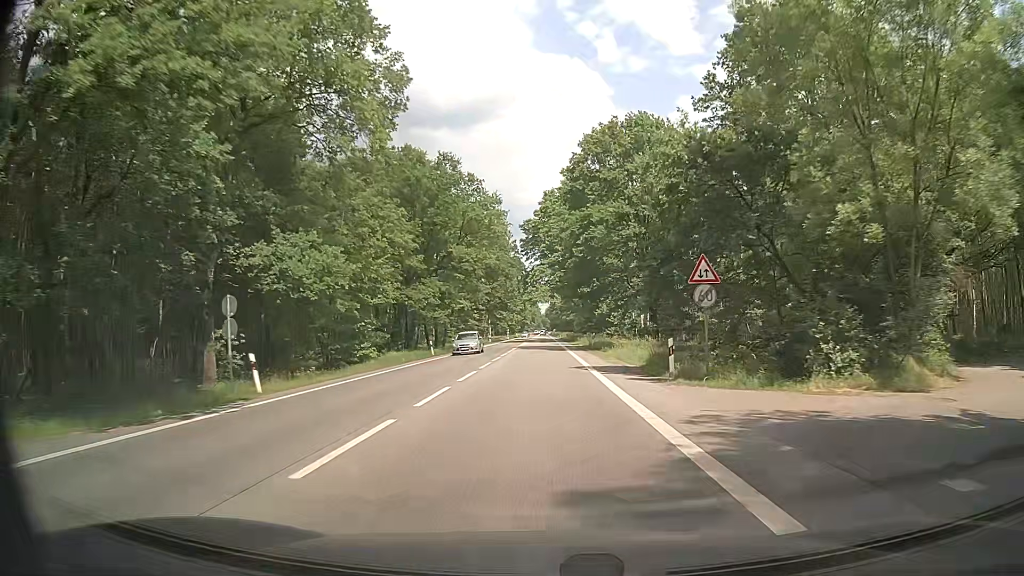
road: secondary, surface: asphalt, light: Day
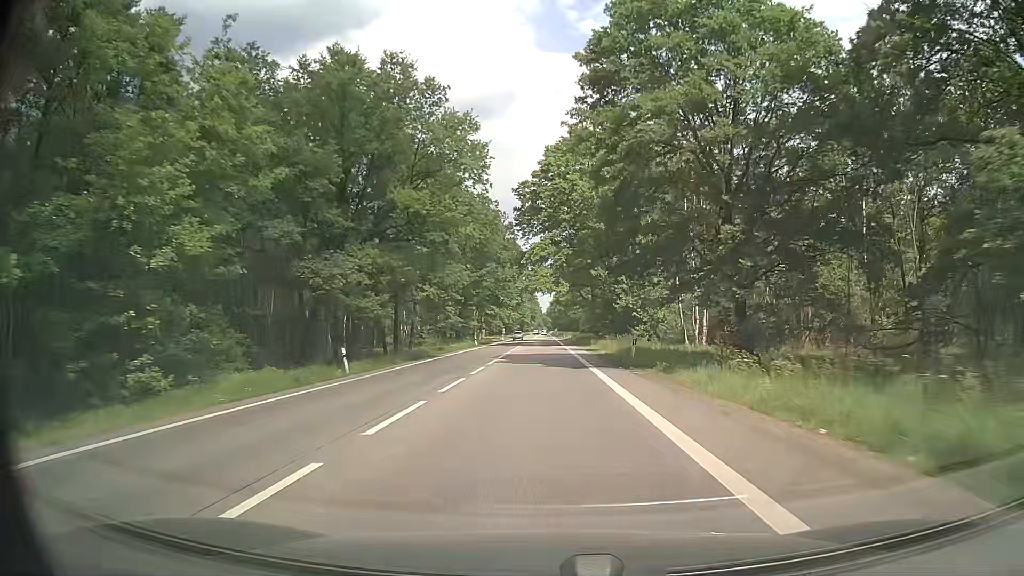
(0.0, +21.7) m; +1°
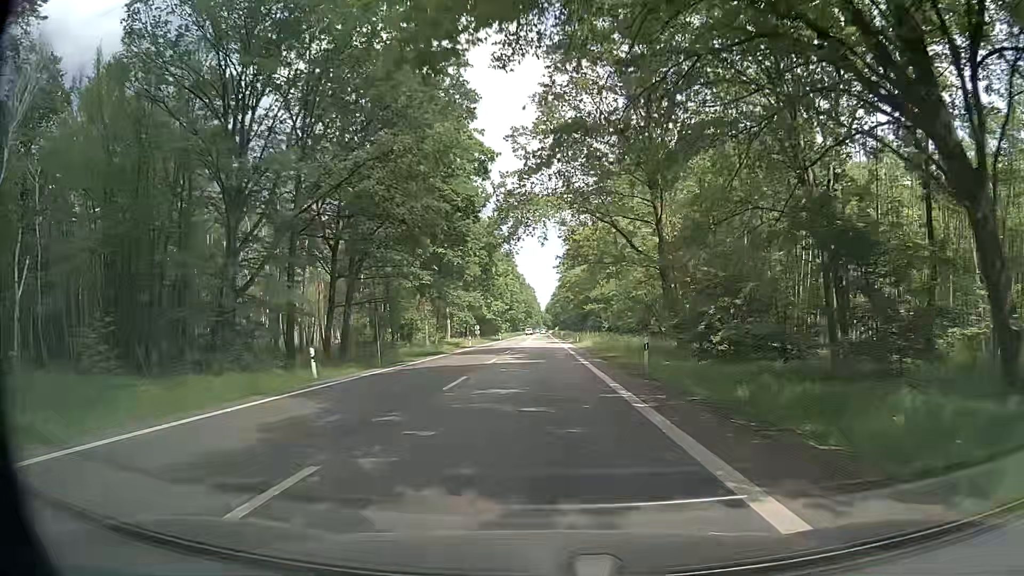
(-1.2, +54.6) m; -2°
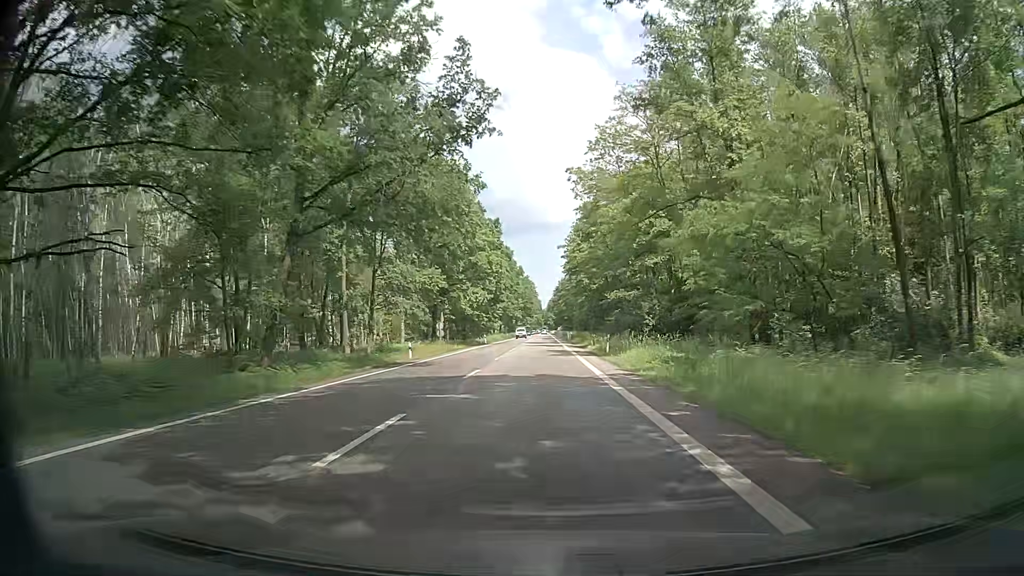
(+0.2, +33.1) m; +1°
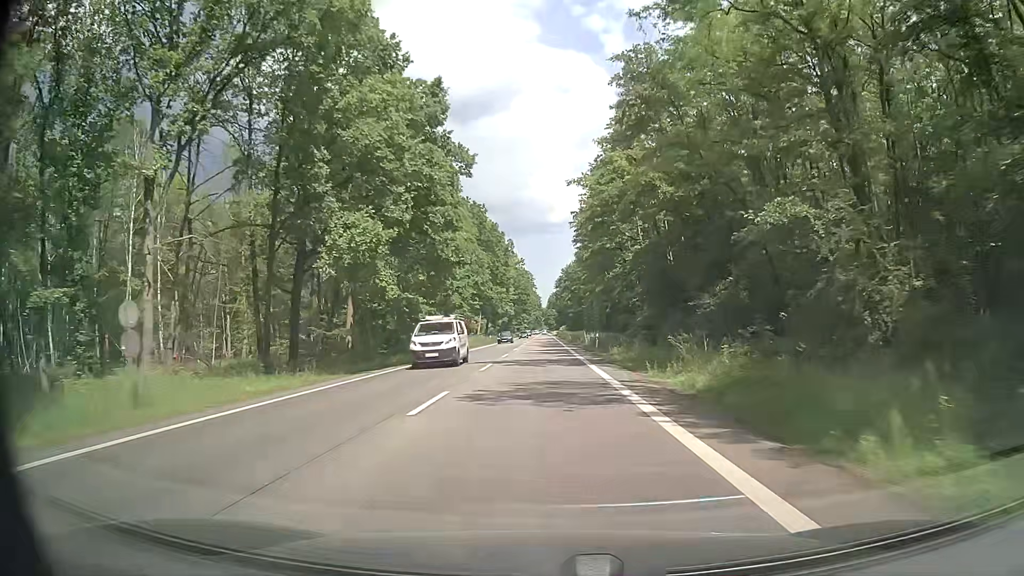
(-0.4, +44.5) m; -1°
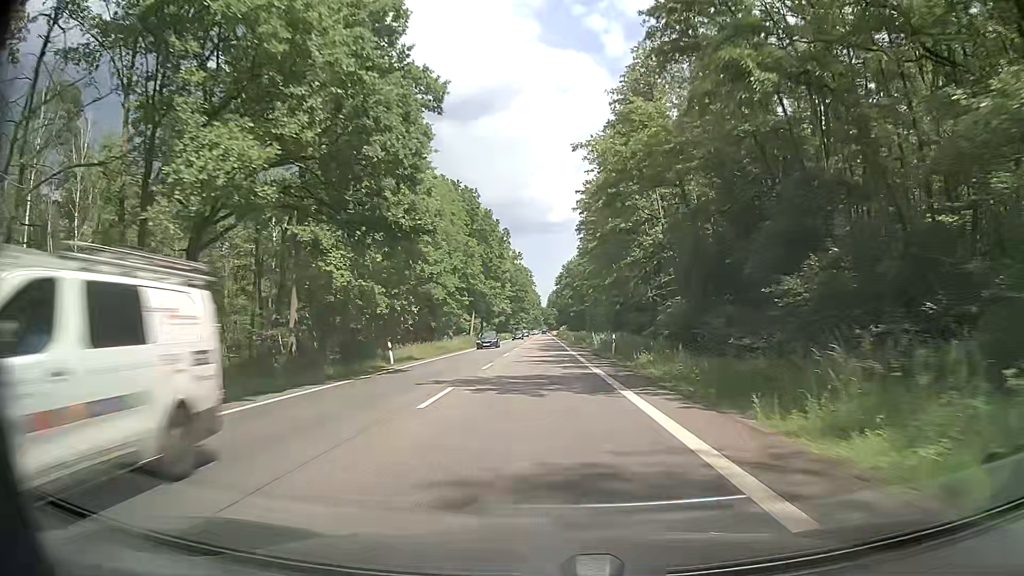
(0.0, +11.2) m; +1°
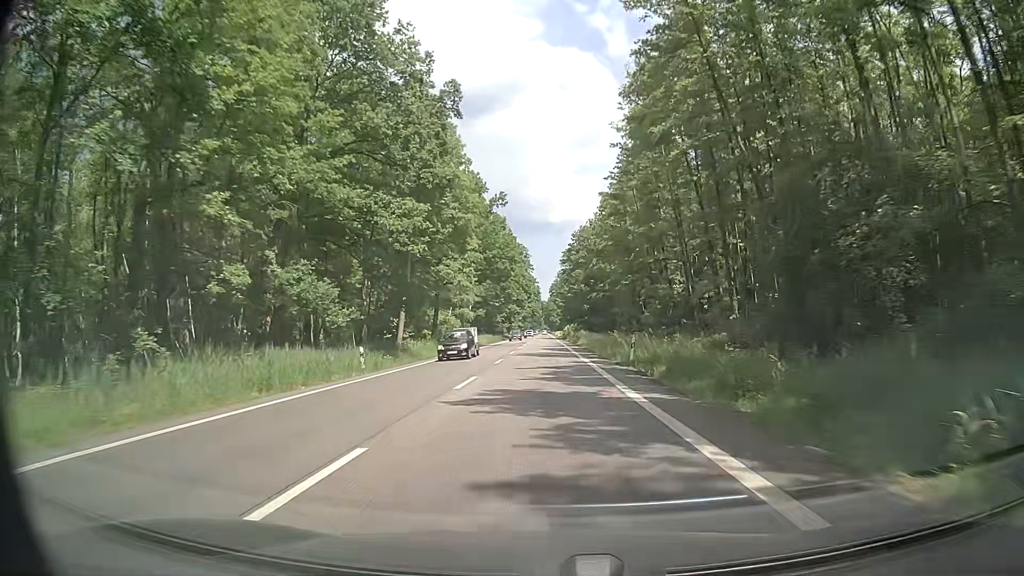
(-0.6, +57.0) m; -1°
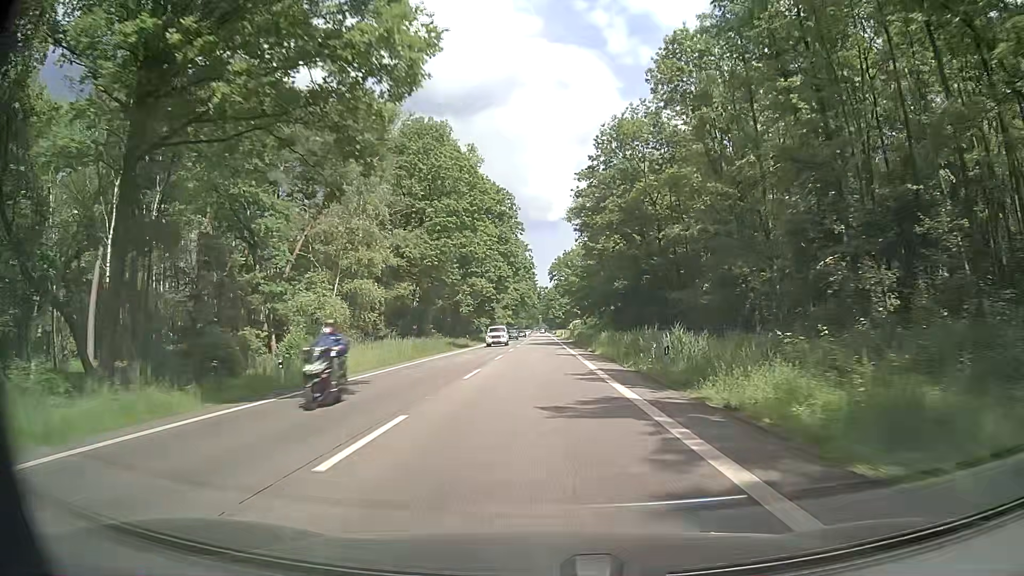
(+0.2, +58.1) m; +1°
(0, +10) (0, +20) (0, +30) (0, +40) (0, +50) (0, +60) (-1, +70) (-1, +80) (-1, +90) (-1, +100) m
